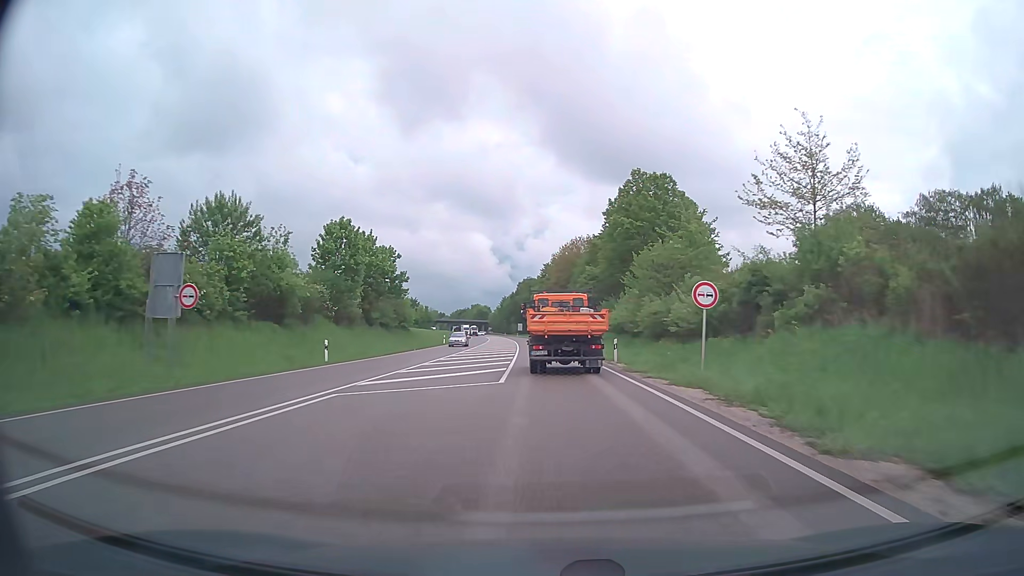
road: primary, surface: asphalt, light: Day
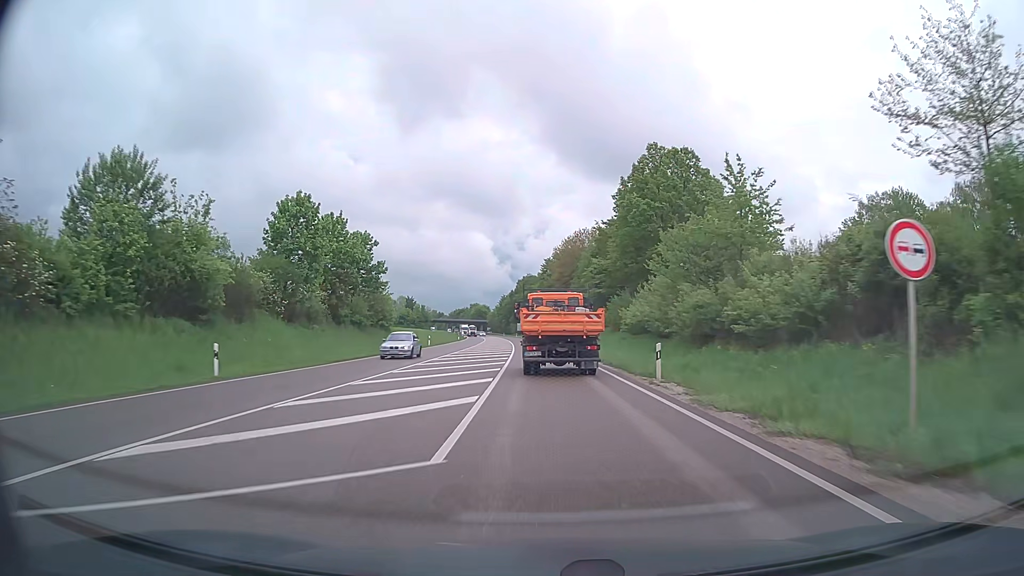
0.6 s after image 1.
(0.0, +11.1) m; 0°
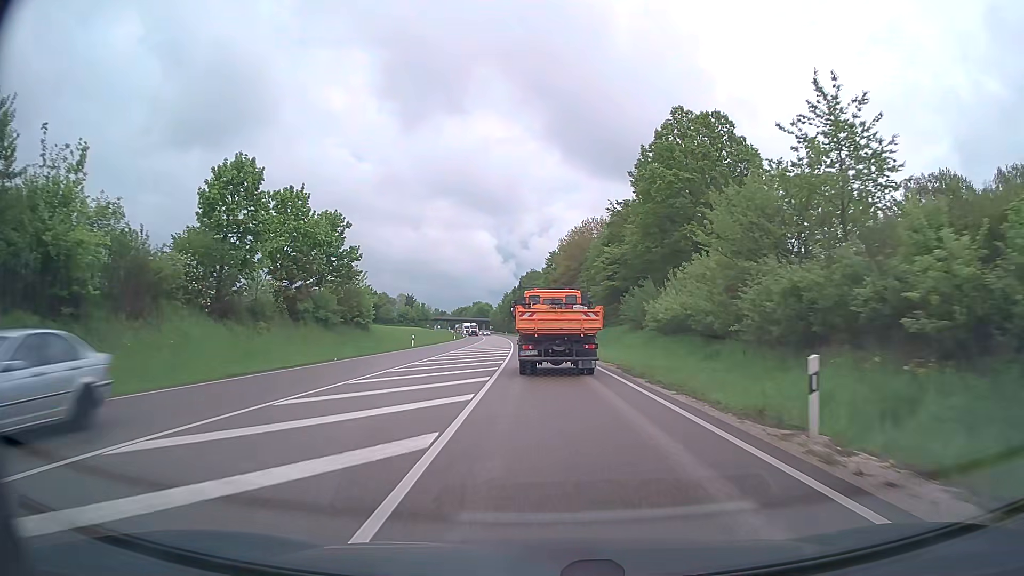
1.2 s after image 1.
(0.0, +10.9) m; 0°
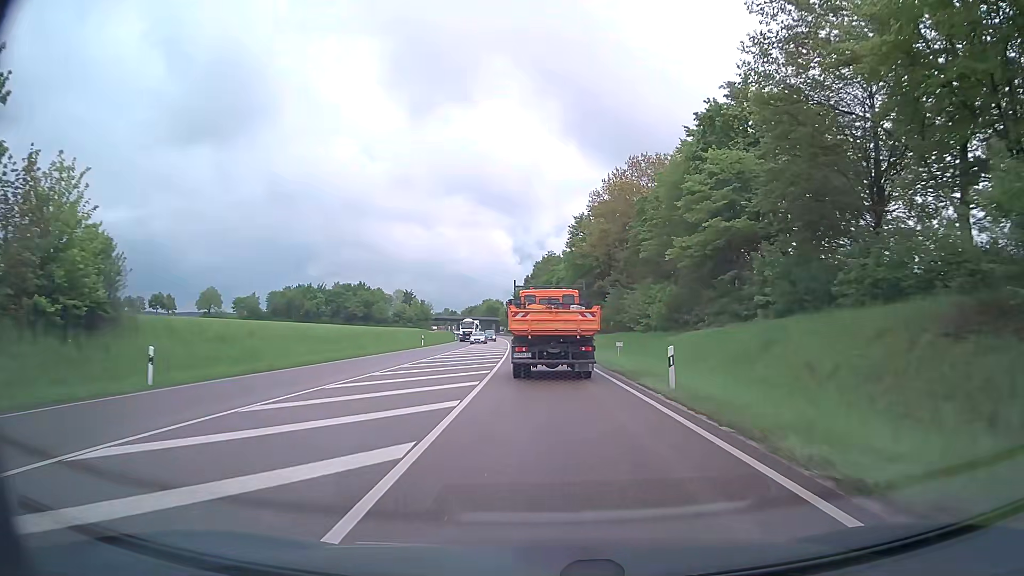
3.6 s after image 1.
(-0.7, +42.6) m; -2°
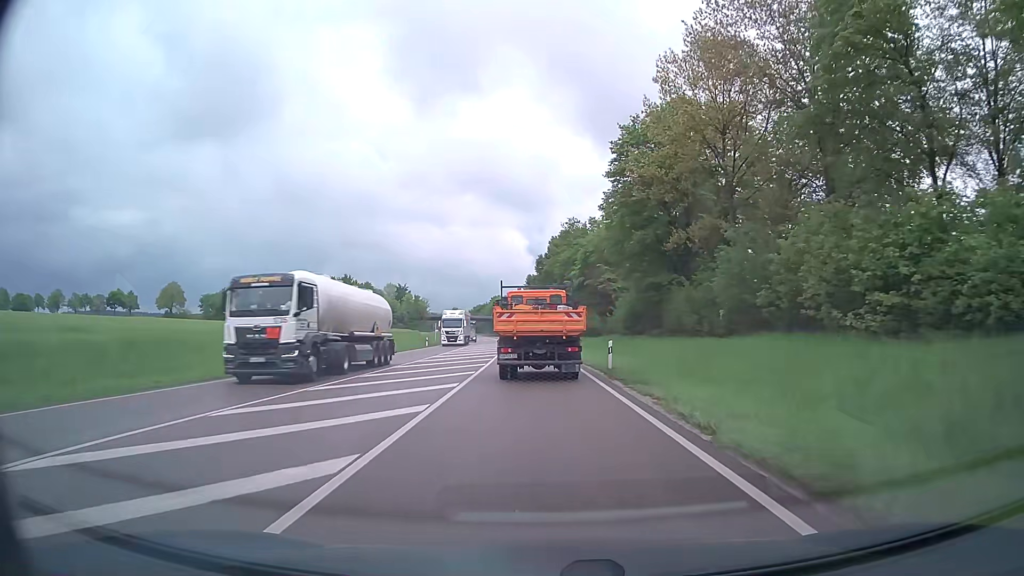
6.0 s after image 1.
(-0.5, +41.8) m; -1°
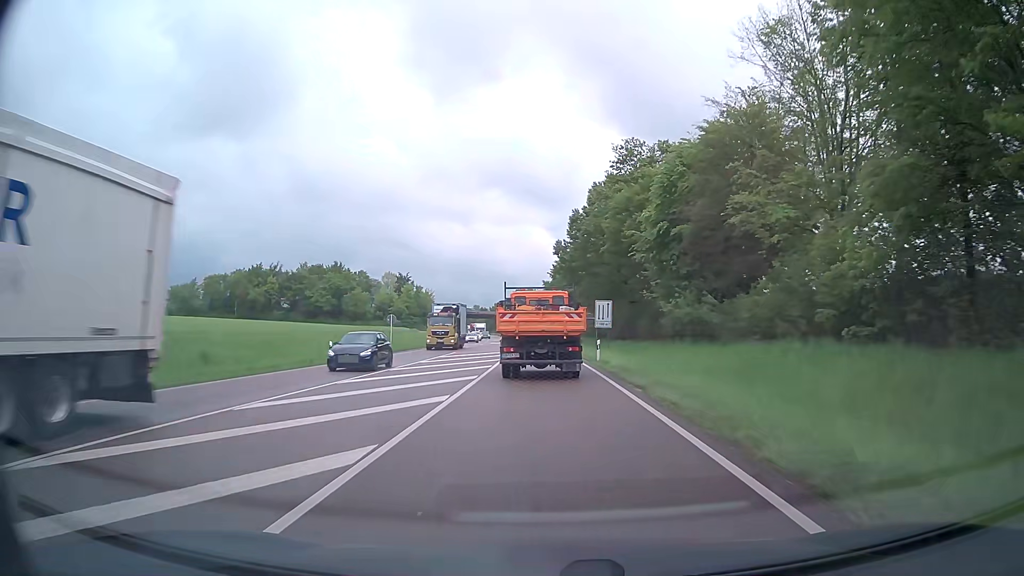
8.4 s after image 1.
(-0.9, +41.1) m; -2°
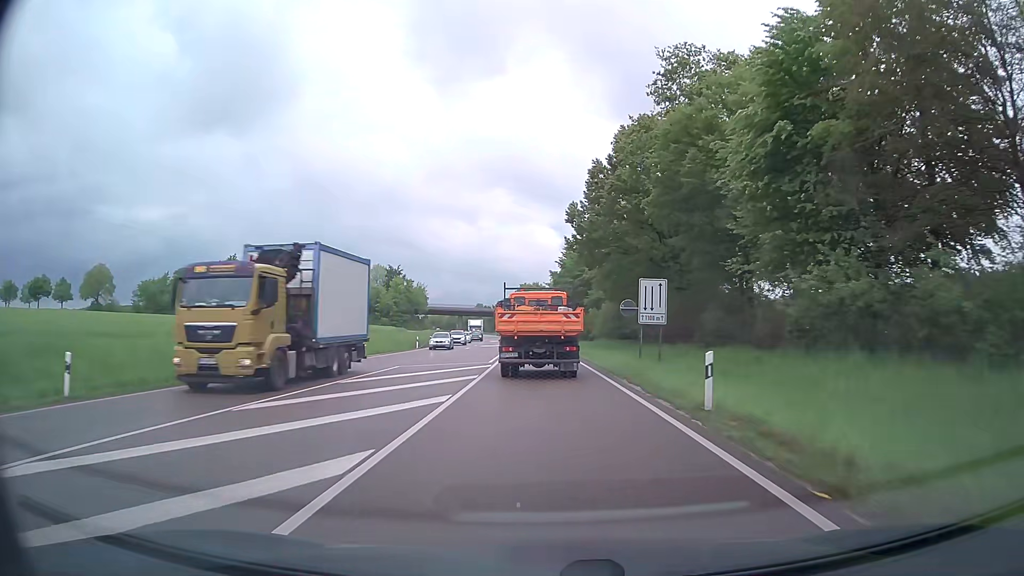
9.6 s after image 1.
(-0.1, +20.5) m; 0°
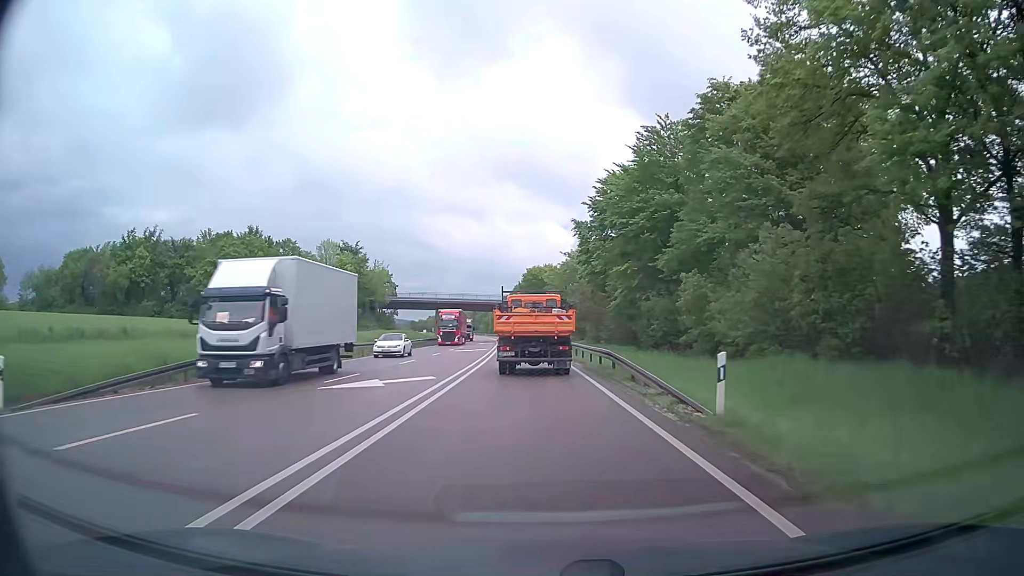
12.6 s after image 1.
(-0.6, +50.5) m; -2°
(0, +10) (0, +20) (0, +30) (-1, +40) (-1, +50) (-1, +60) (-2, +70) (-2, +80) (-3, +90) (-4, +100) m
